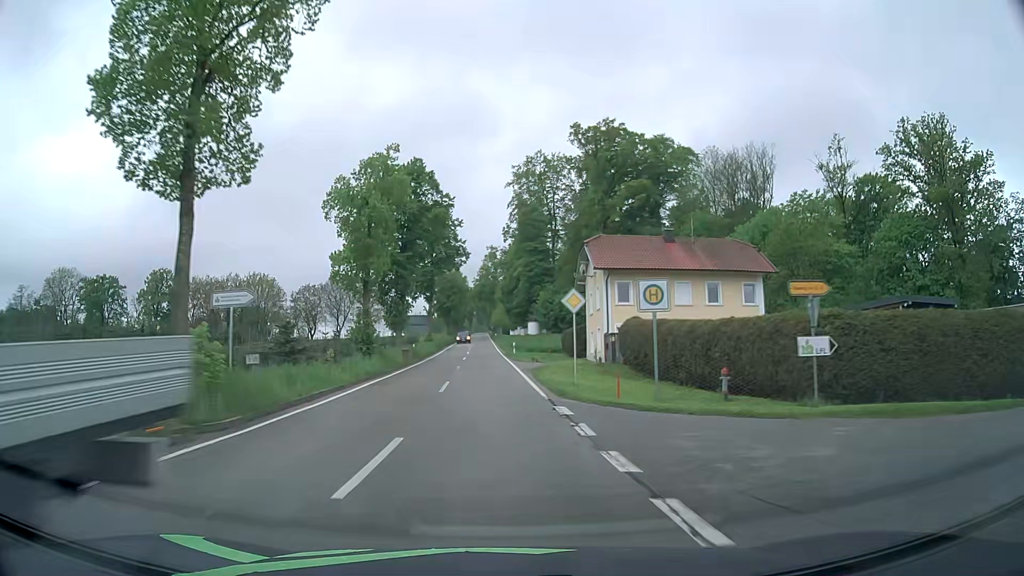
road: tertiary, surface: asphalt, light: Day
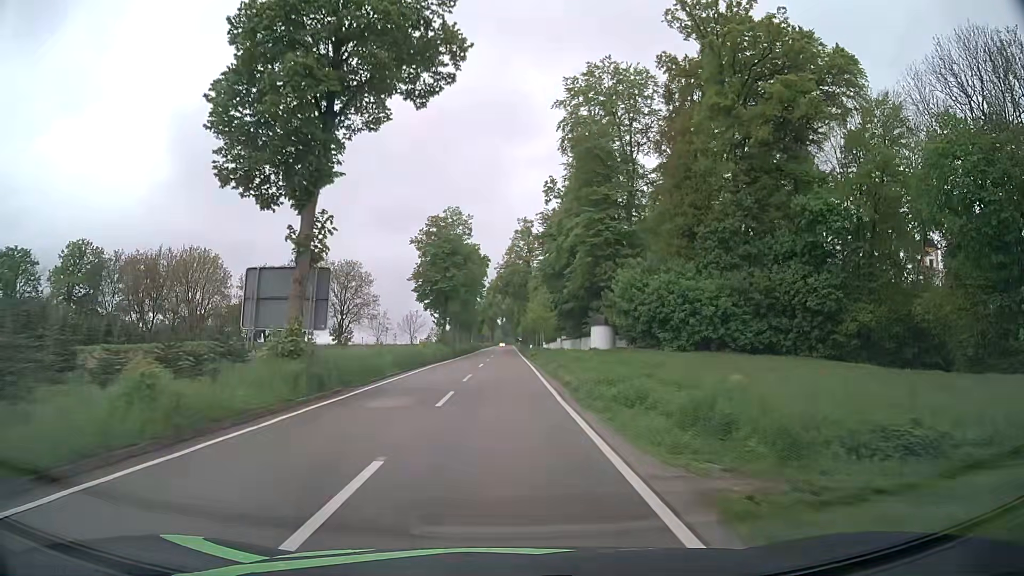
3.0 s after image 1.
(-2.1, +52.5) m; -3°
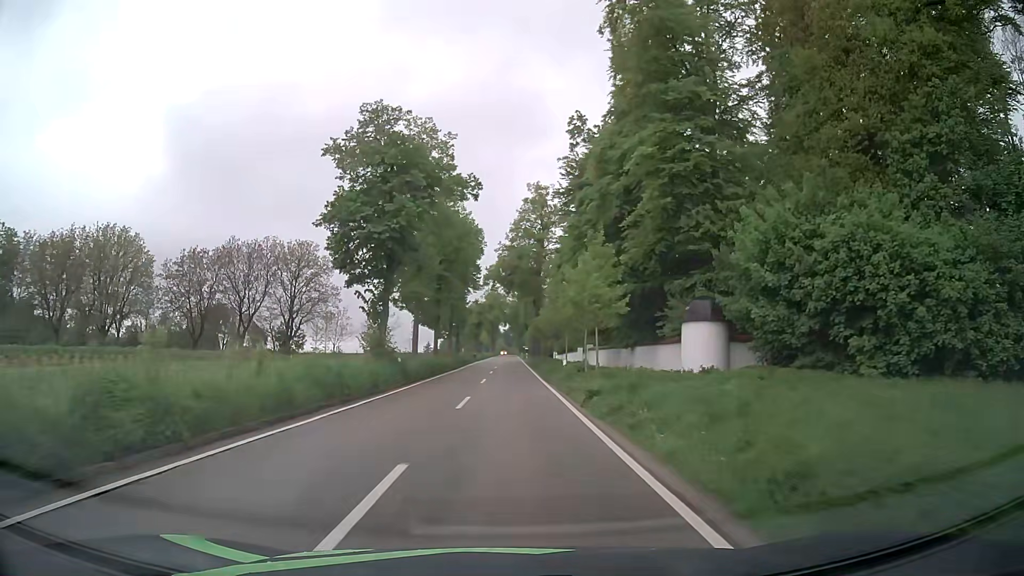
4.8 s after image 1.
(-0.2, +31.3) m; 0°
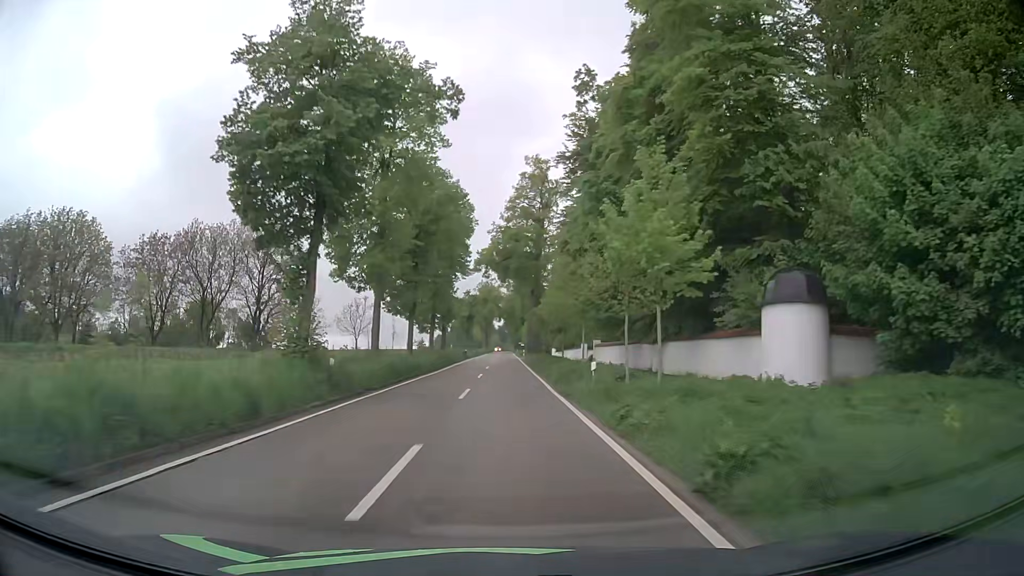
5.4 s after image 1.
(0.0, +10.7) m; 0°
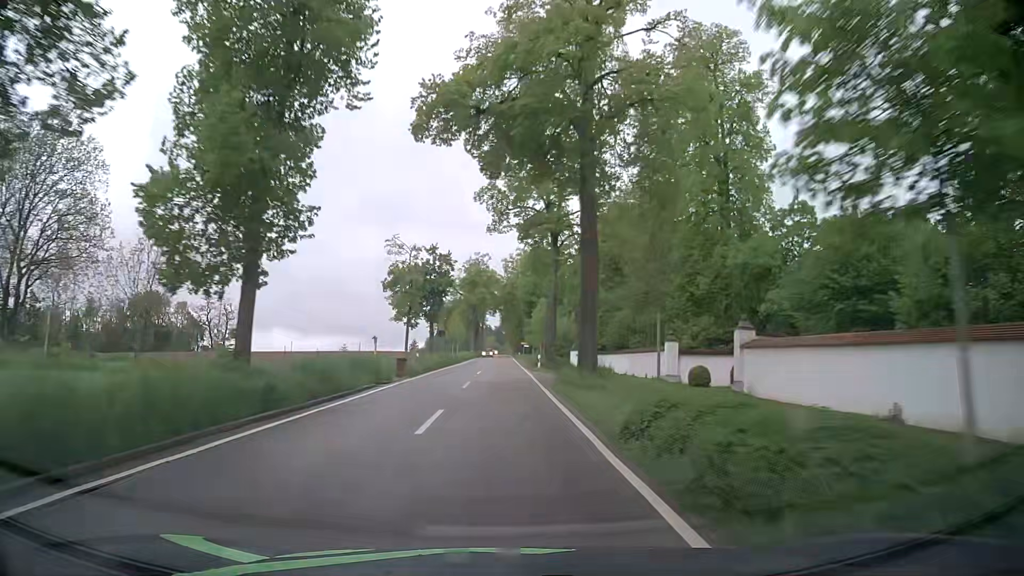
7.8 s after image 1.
(+0.4, +45.1) m; +1°
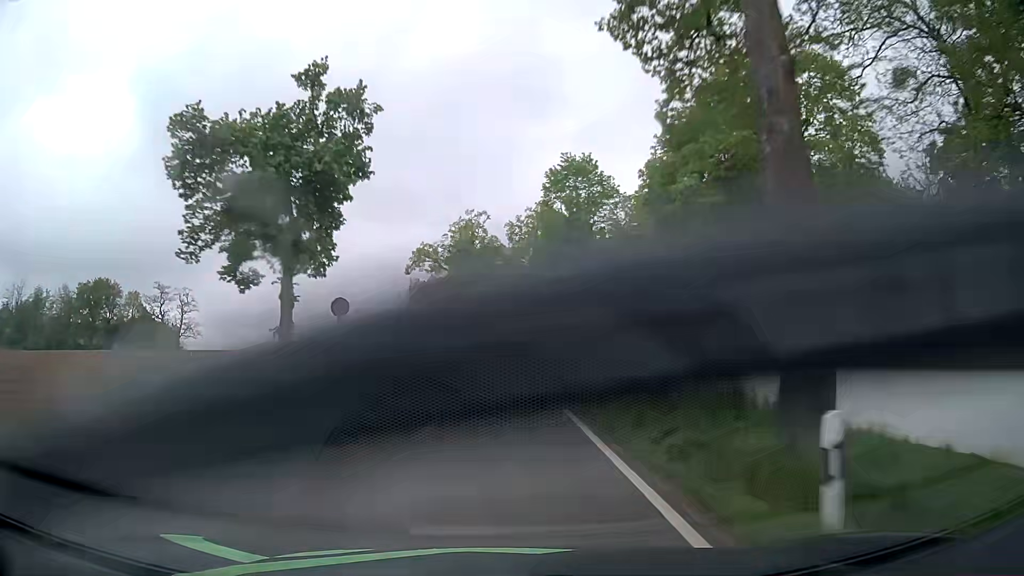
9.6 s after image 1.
(-0.2, +36.4) m; -1°
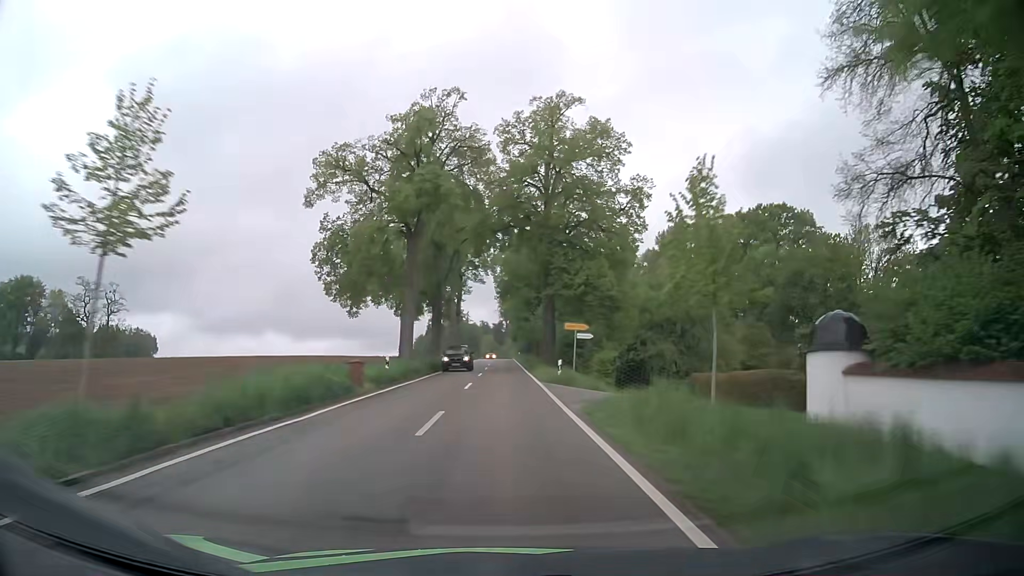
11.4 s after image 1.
(+0.3, +38.8) m; +1°
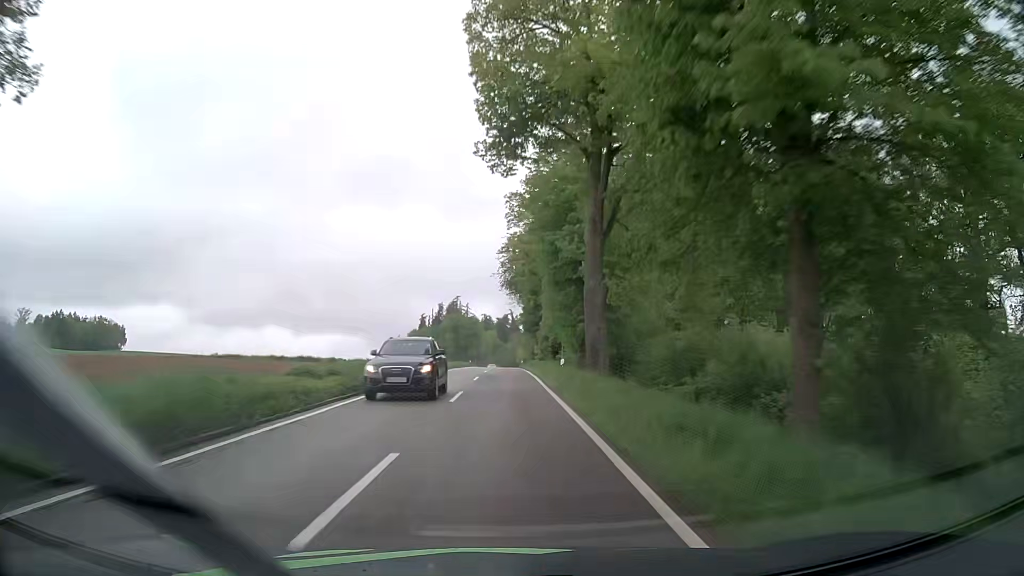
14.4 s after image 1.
(-0.4, +68.0) m; 0°
(0, +10) (0, +20) (0, +30) (0, +40) (0, +50) (0, +60) (0, +70) (0, +80) (-1, +90) (-1, +100) m
